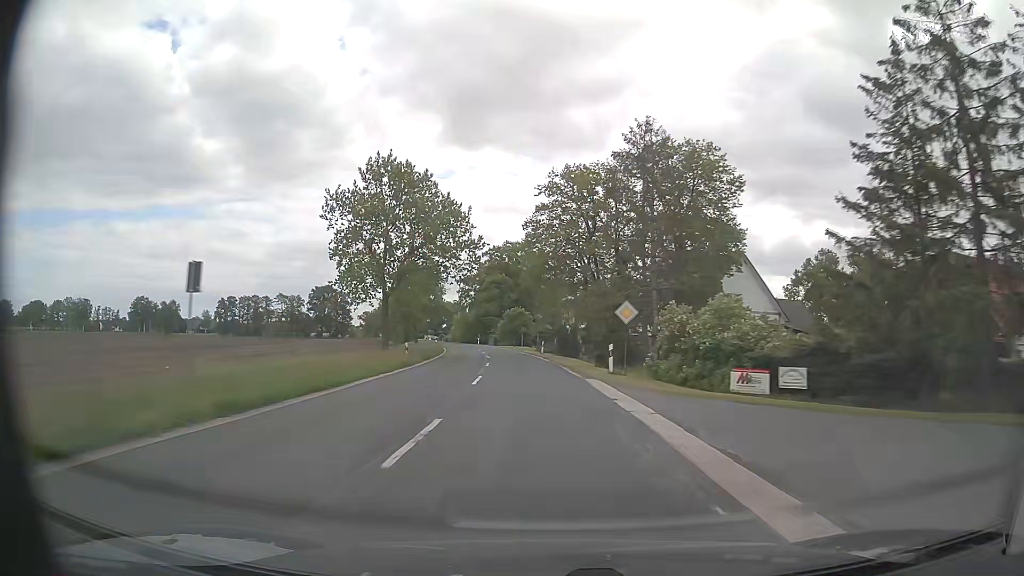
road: secondary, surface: asphalt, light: Day
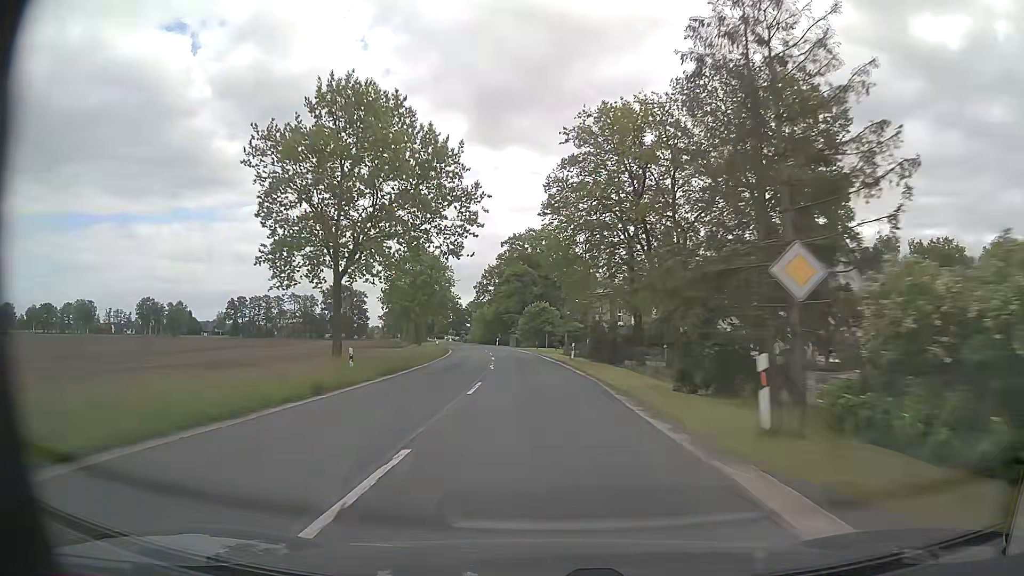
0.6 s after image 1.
(-0.3, +15.1) m; -2°
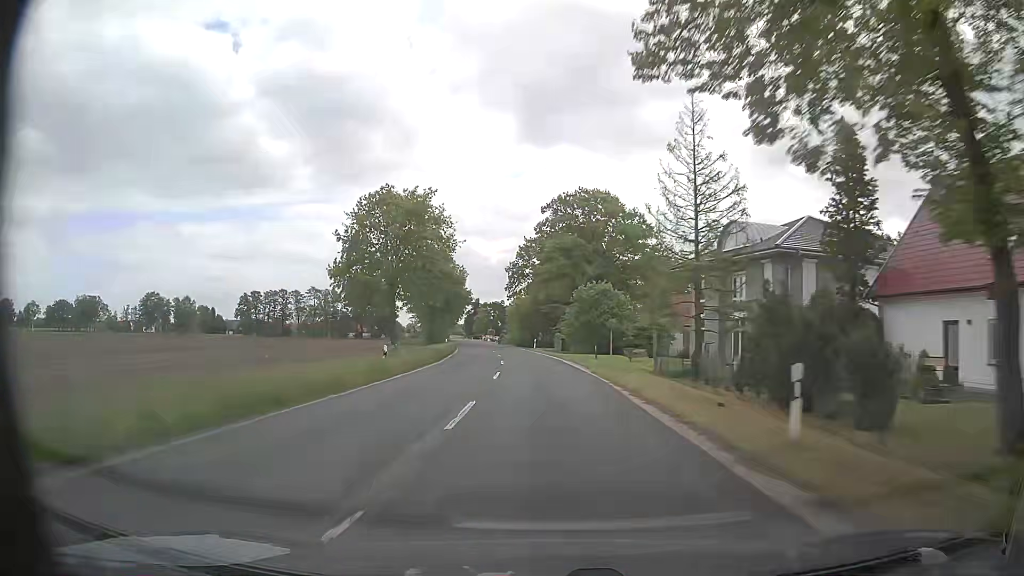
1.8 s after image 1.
(-1.1, +30.6) m; -4°
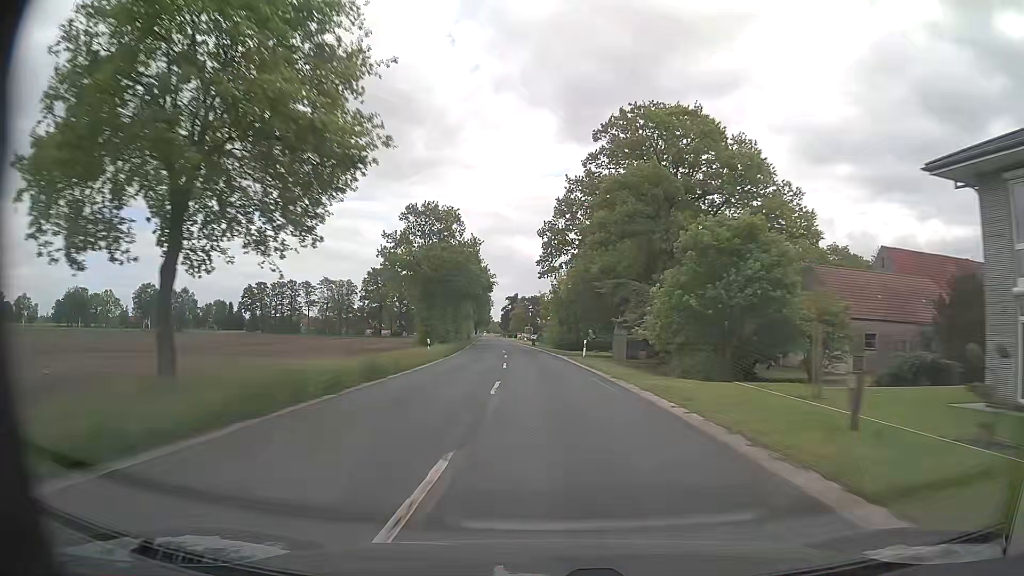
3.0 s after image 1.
(-1.1, +30.4) m; -4°
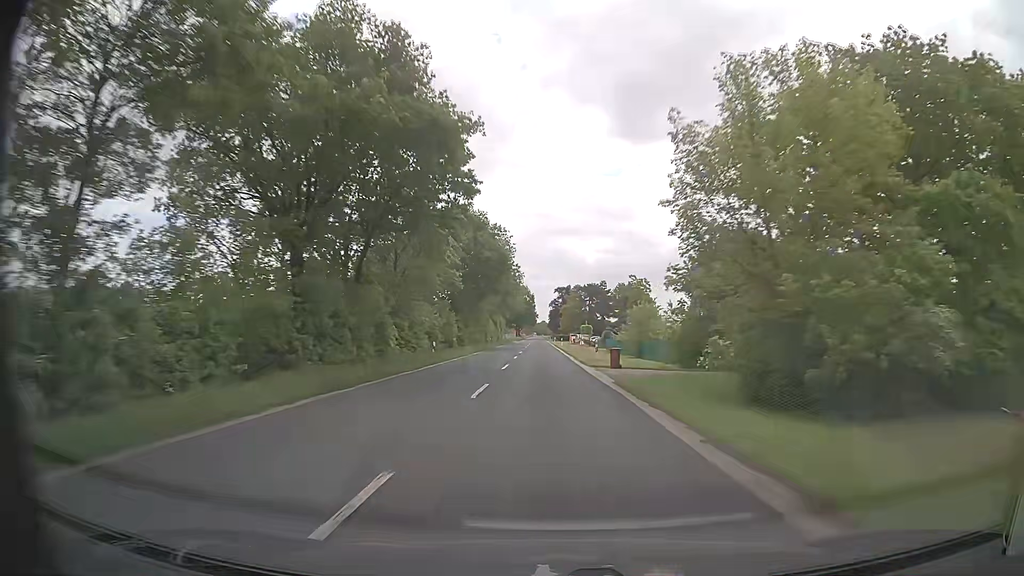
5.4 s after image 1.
(-2.5, +61.0) m; -4°
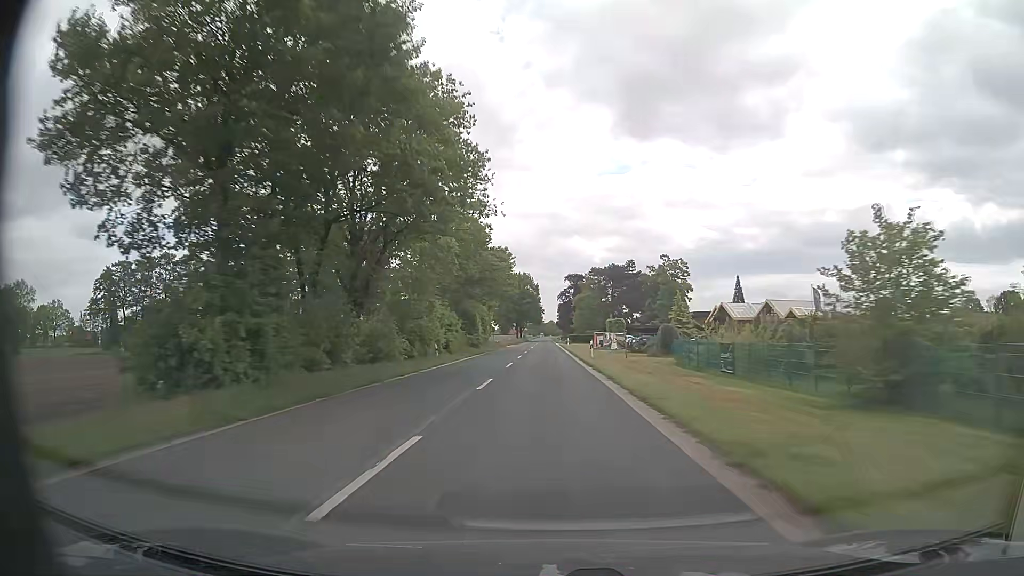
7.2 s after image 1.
(-0.7, +45.6) m; -1°
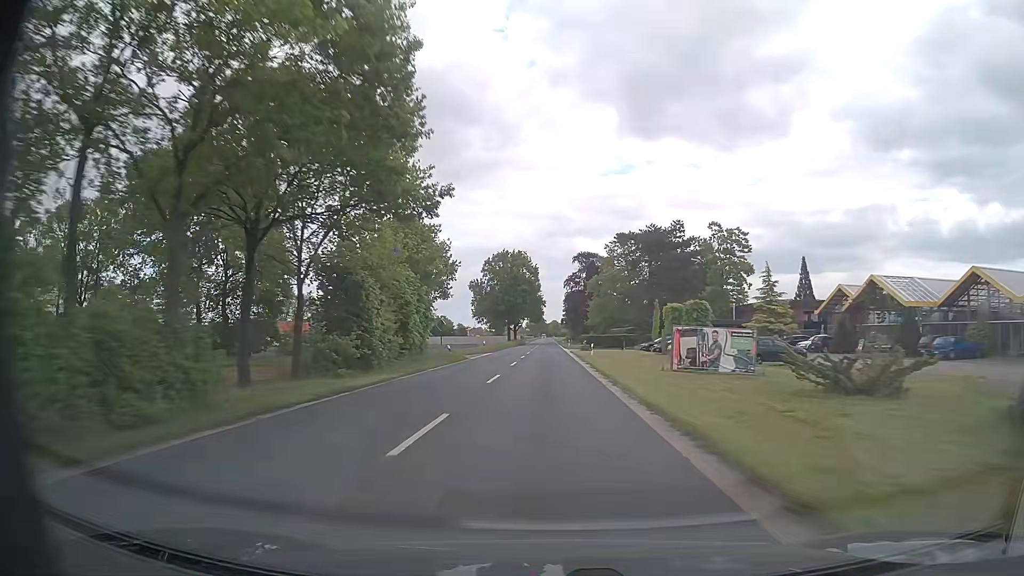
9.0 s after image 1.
(-0.1, +45.4) m; 0°
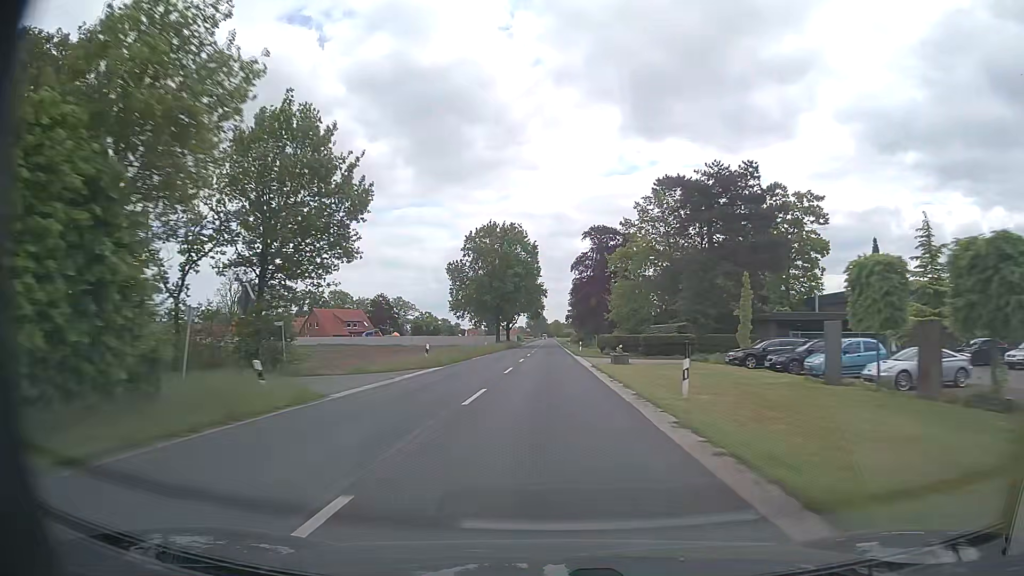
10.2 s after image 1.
(-0.1, +30.3) m; 0°
(0, +10) (0, +20) (0, +30) (0, +40) (0, +50) (0, +60) (0, +70) (0, +80) (0, +90) (0, +100) m
